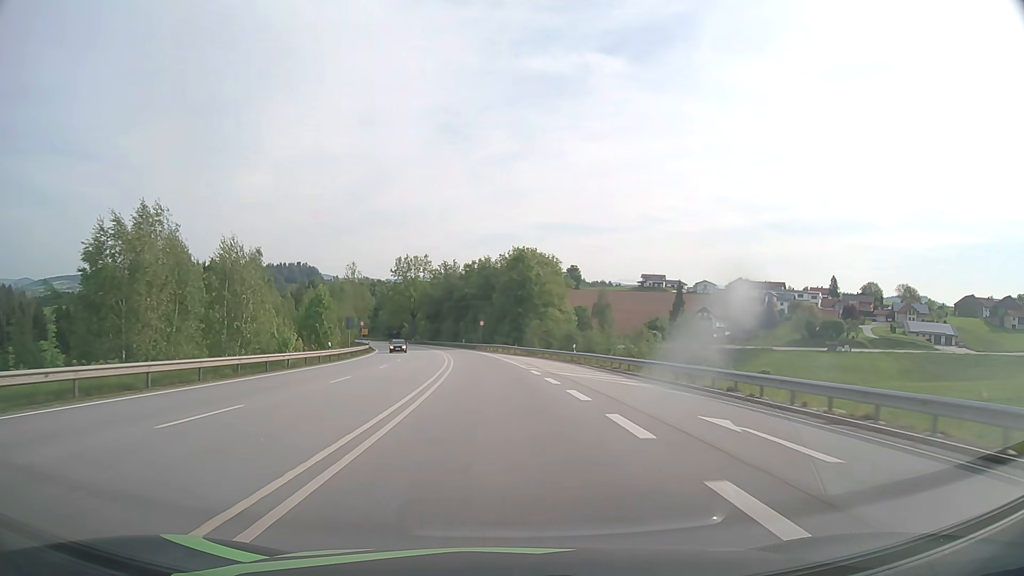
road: primary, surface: asphalt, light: Day
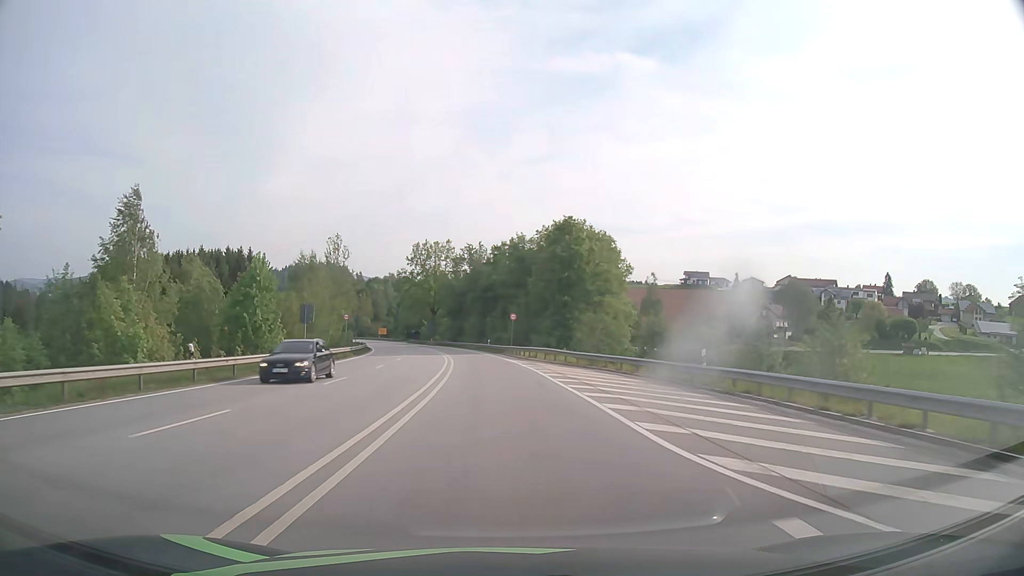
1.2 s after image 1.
(-0.6, +25.2) m; -3°
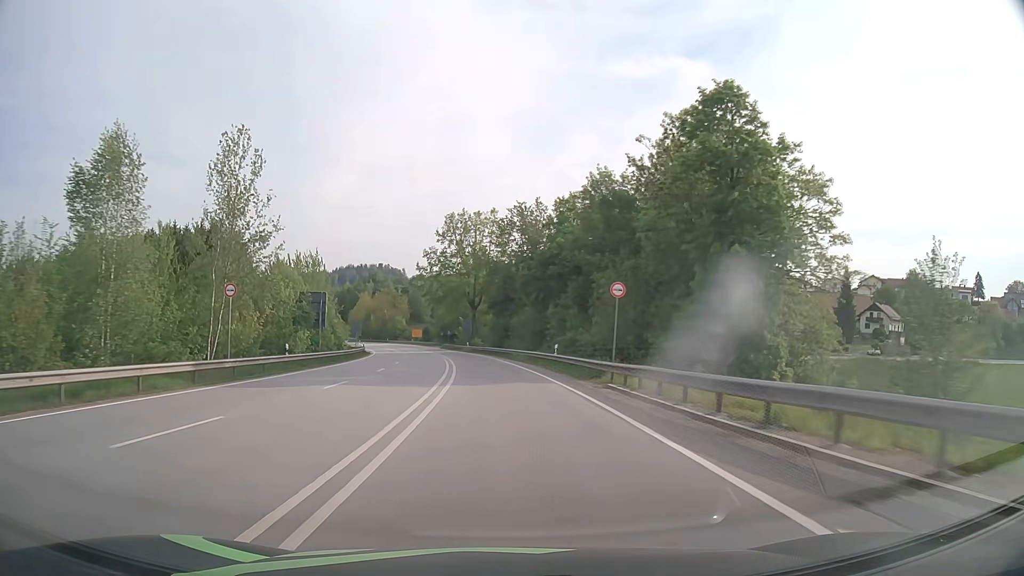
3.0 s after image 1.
(-1.5, +37.2) m; -5°
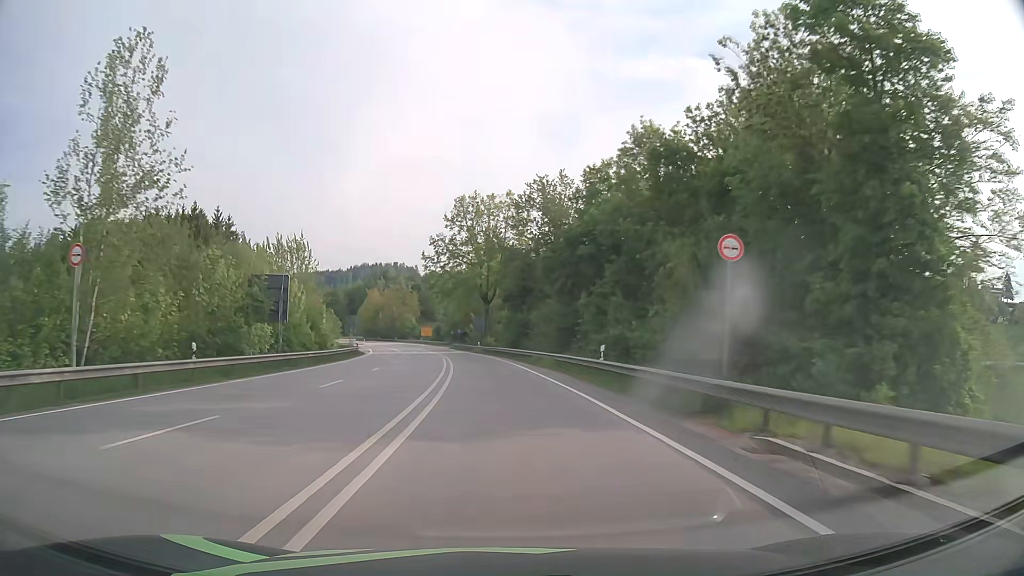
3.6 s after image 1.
(-0.2, +12.2) m; -1°
